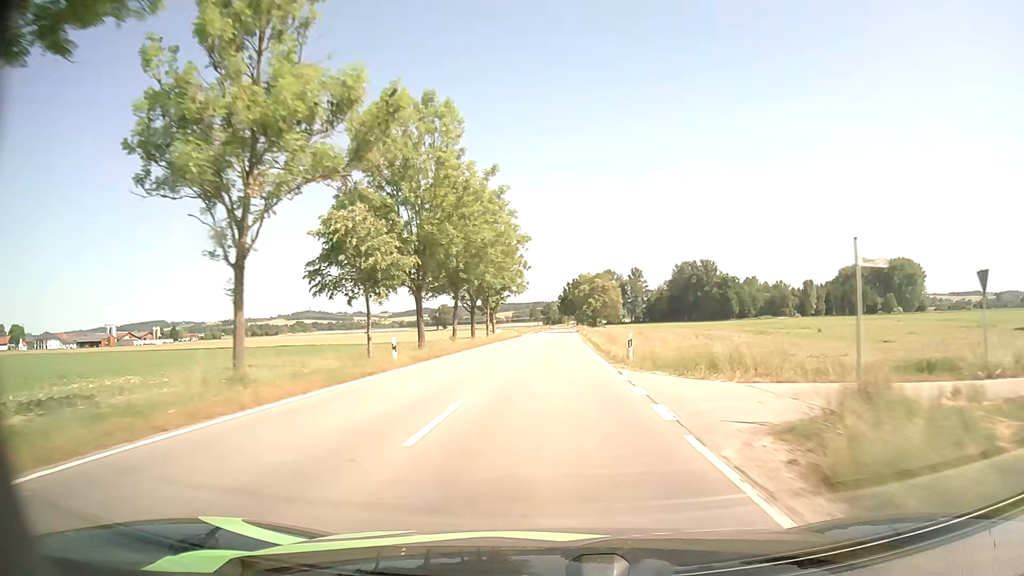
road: tertiary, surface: asphalt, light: Day
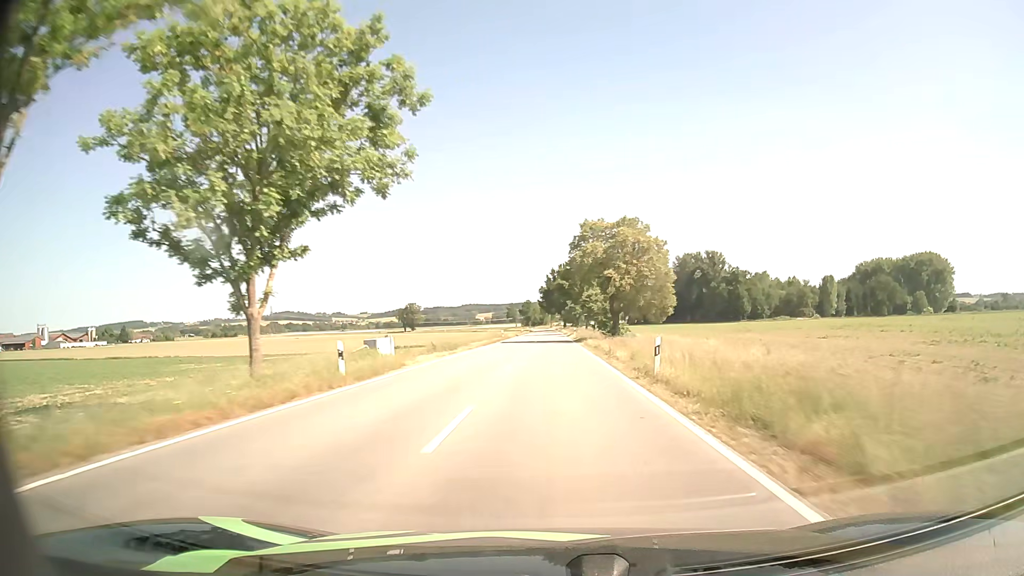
(+0.9, +61.1) m; +1°
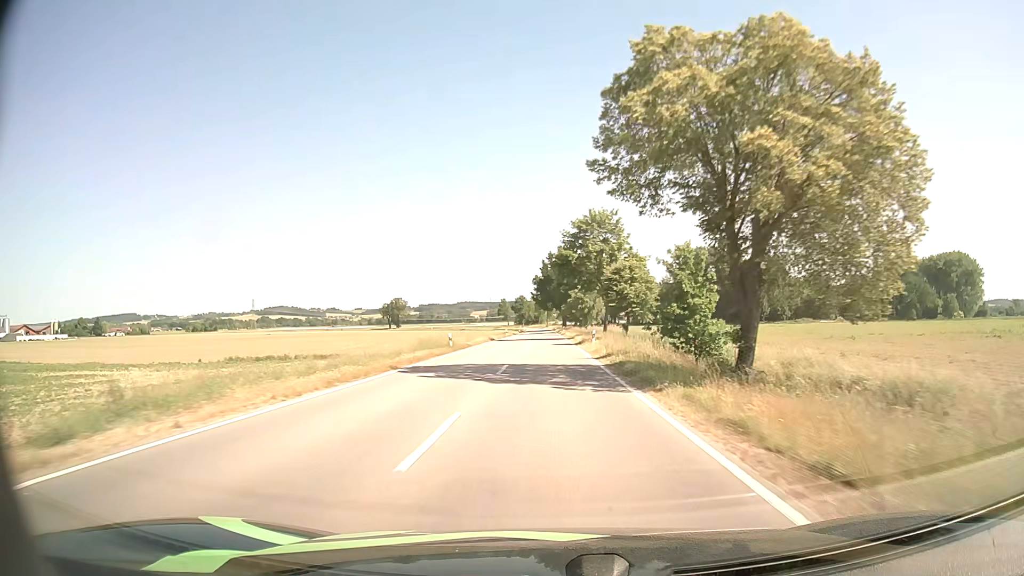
(+0.3, +37.4) m; 0°
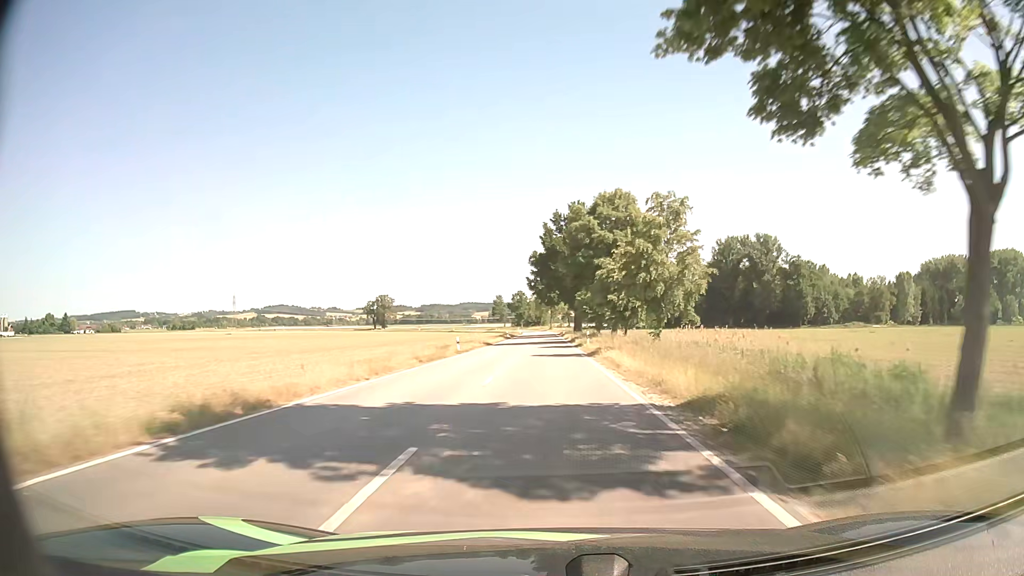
(-0.1, +51.9) m; 0°
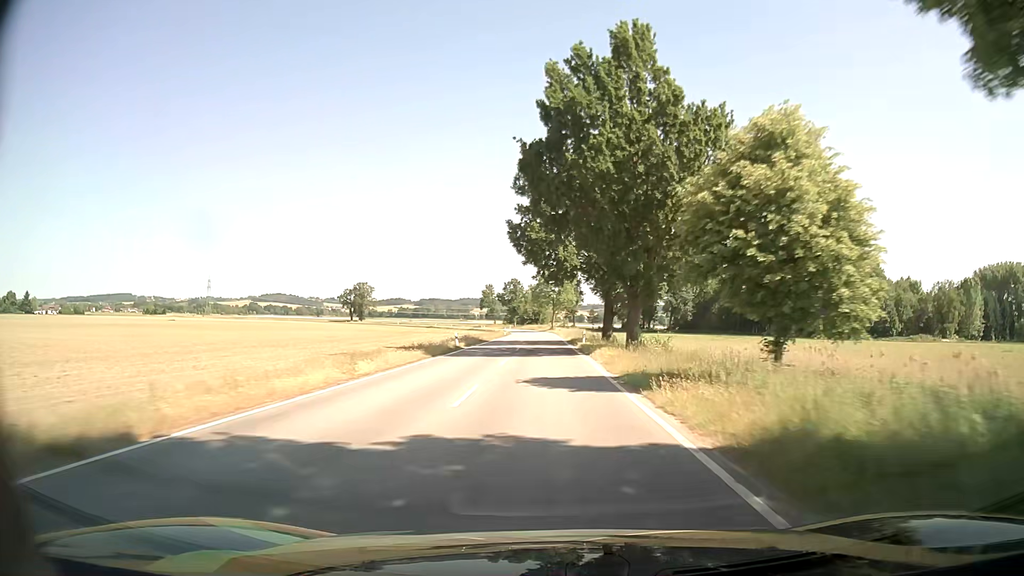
(-0.3, +53.0) m; -1°
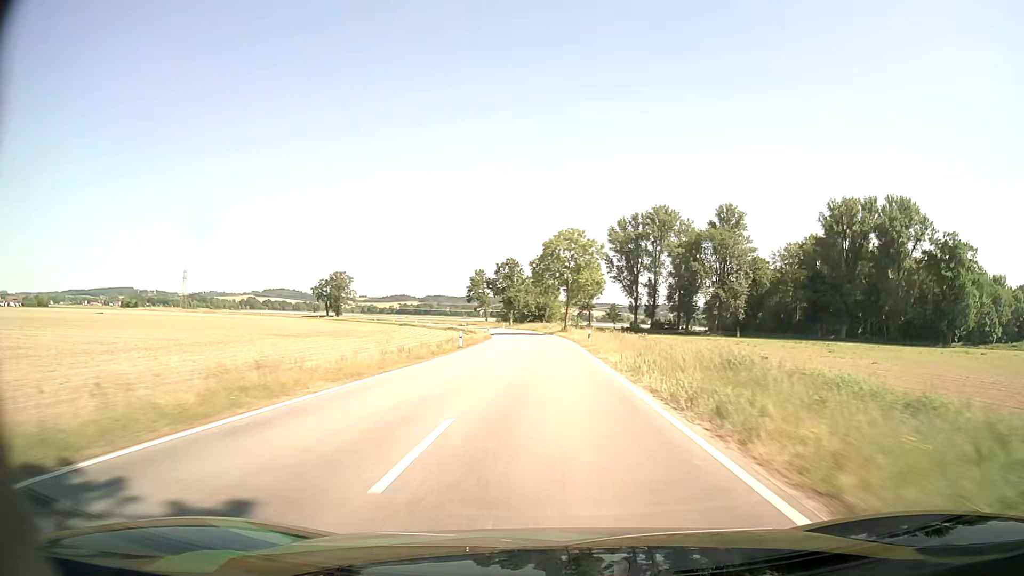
(-0.1, +54.3) m; 0°
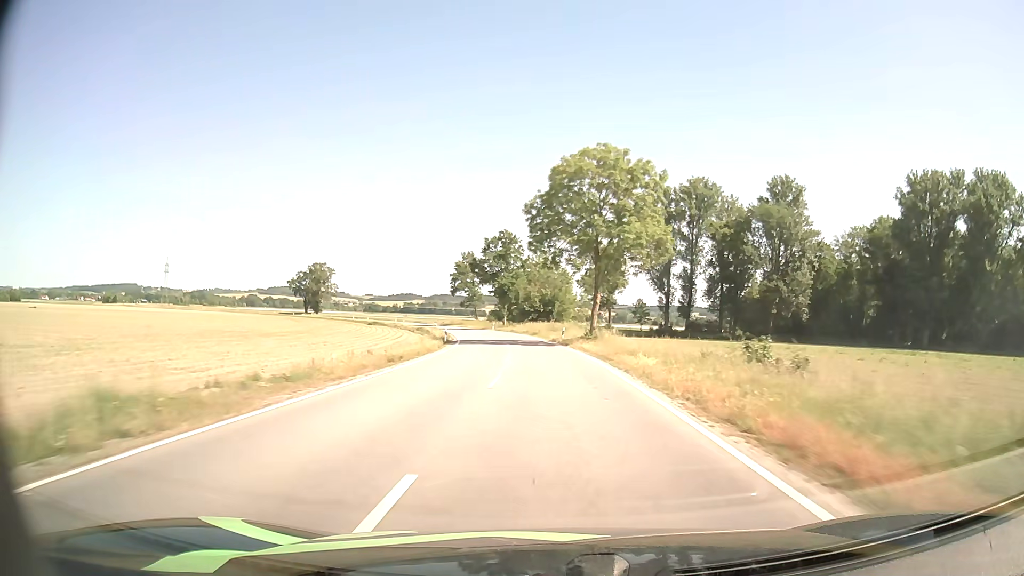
(-0.1, +39.9) m; -1°
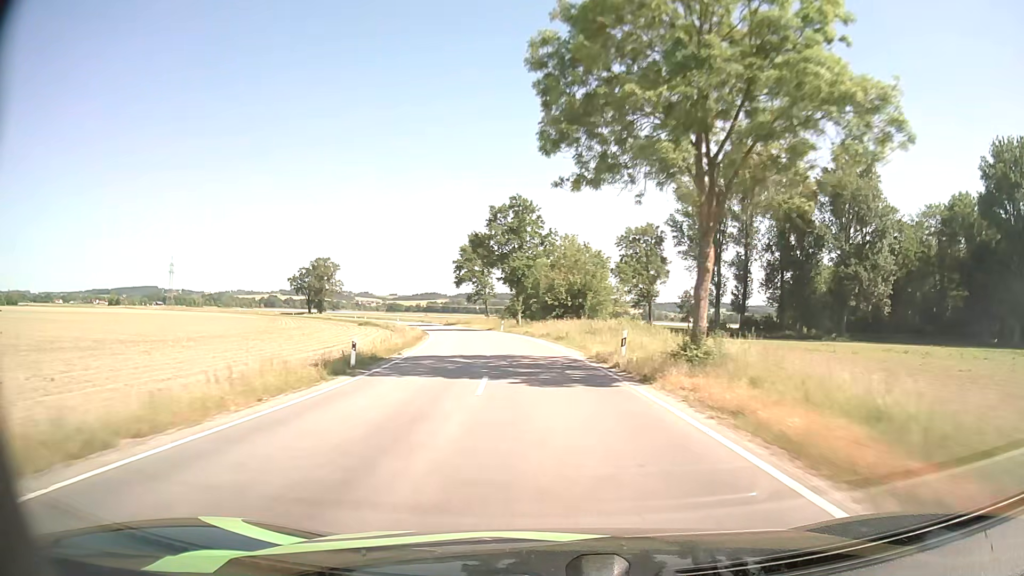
(-0.3, +25.7) m; -2°
(0, +10) (-1, +20) (-1, +30) (-2, +40) (-4, +50) (-6, +60) (-8, +69) (-10, +79) (-13, +89) (-15, +98) m
